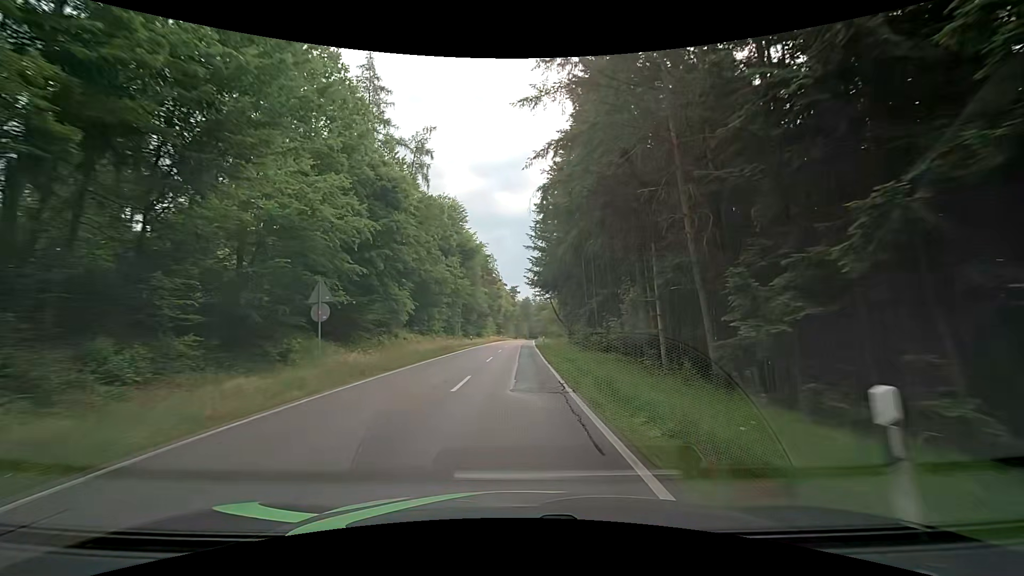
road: tertiary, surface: asphalt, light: Day
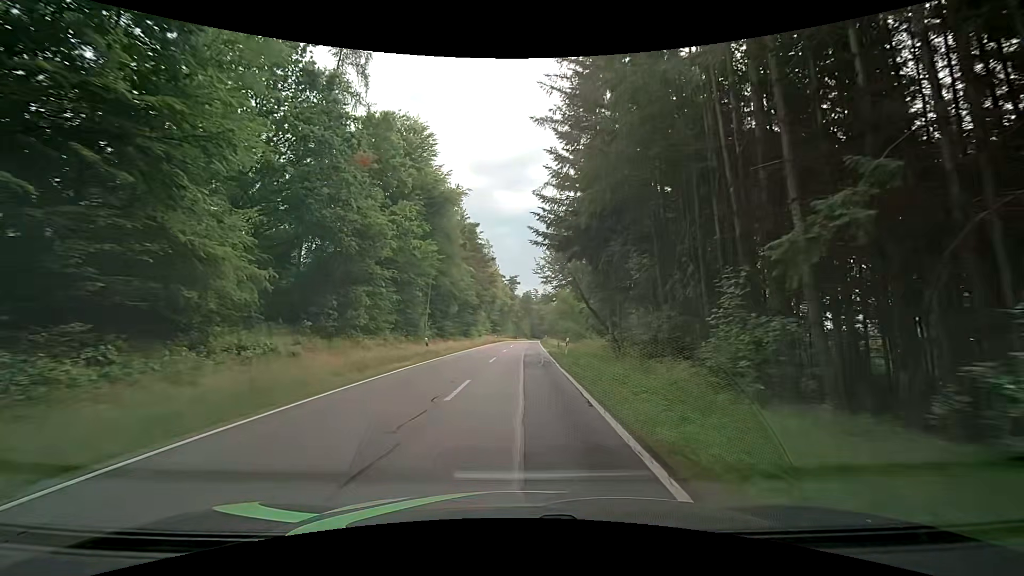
(+0.2, +25.8) m; +1°
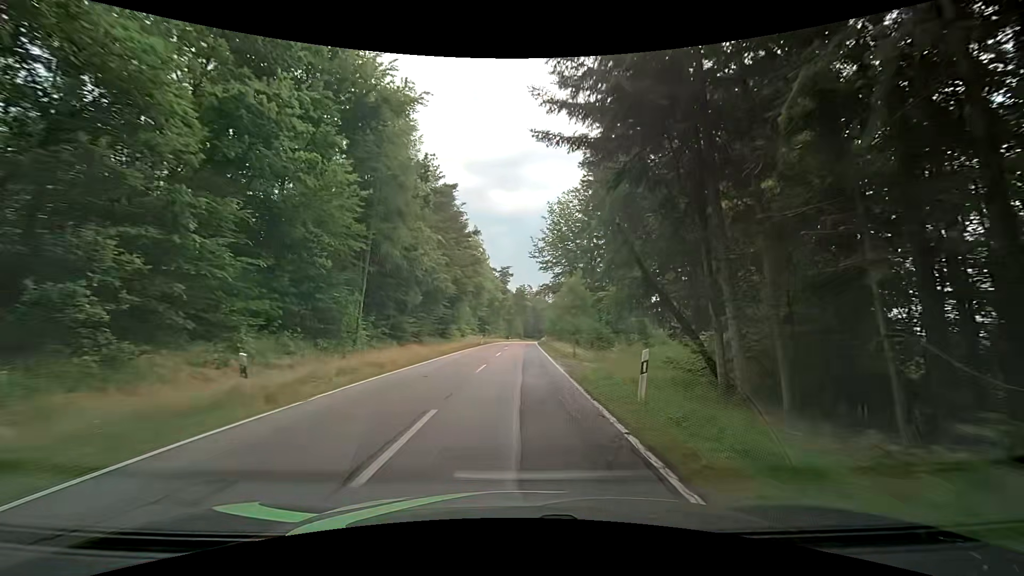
(-0.1, +17.7) m; 0°
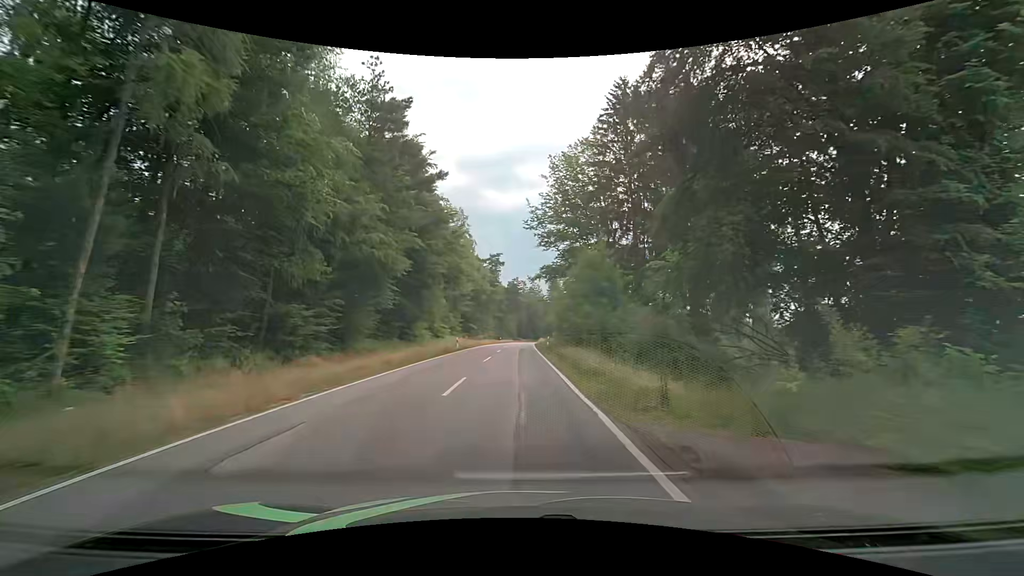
(+0.2, +18.0) m; +1°
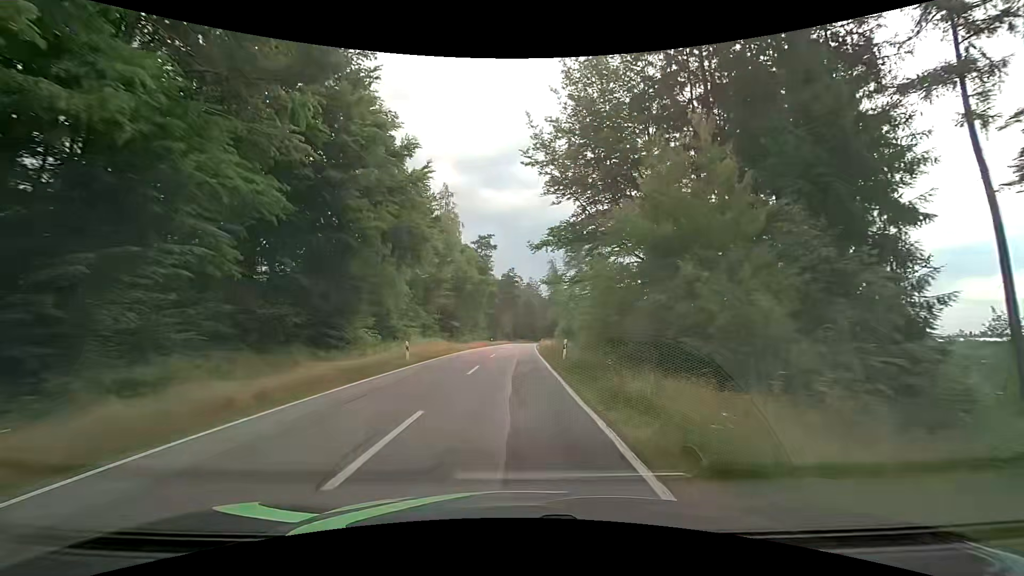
(+0.2, +18.3) m; +1°
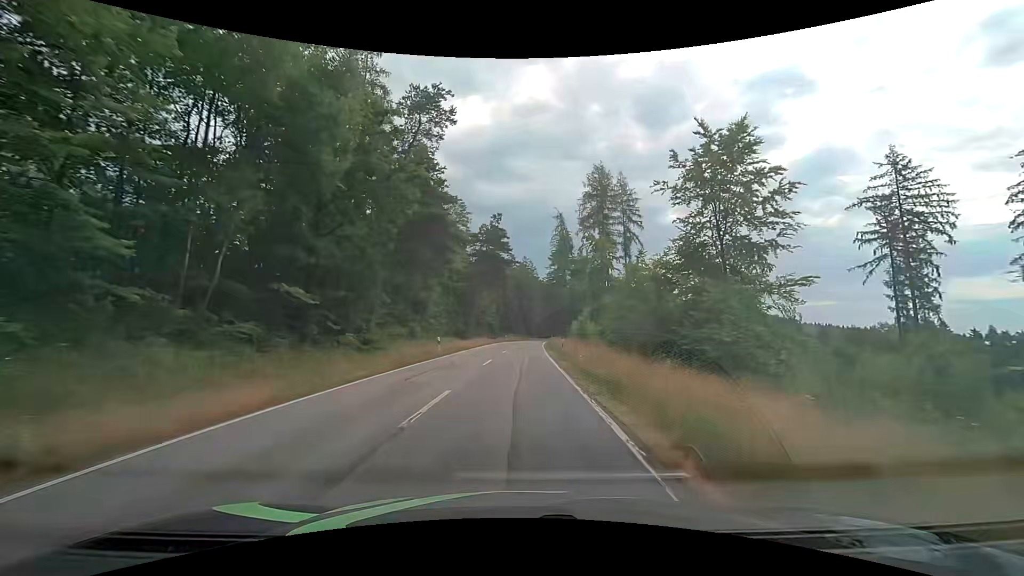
(+0.2, +45.1) m; +2°
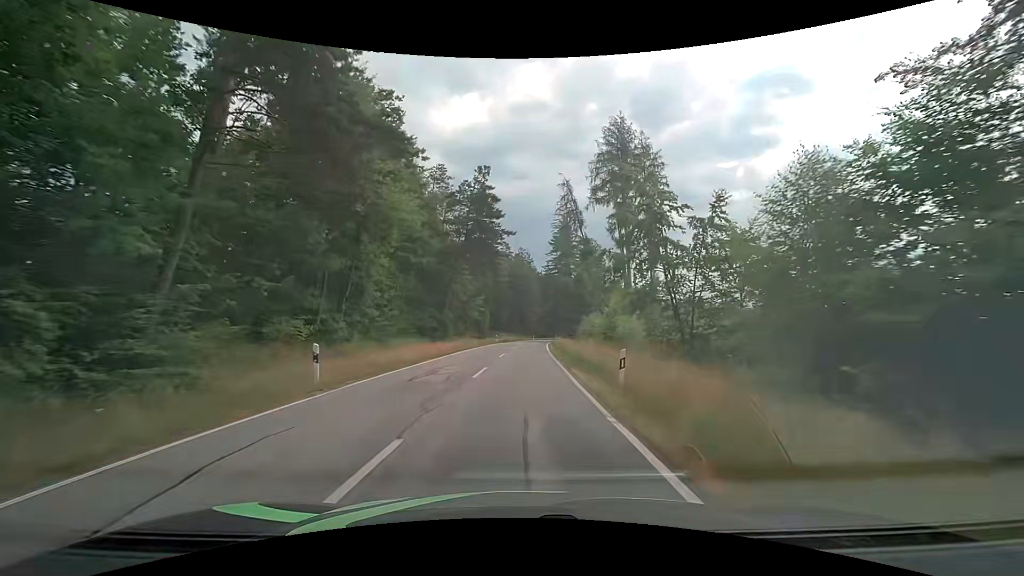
(-0.1, +17.9) m; 0°
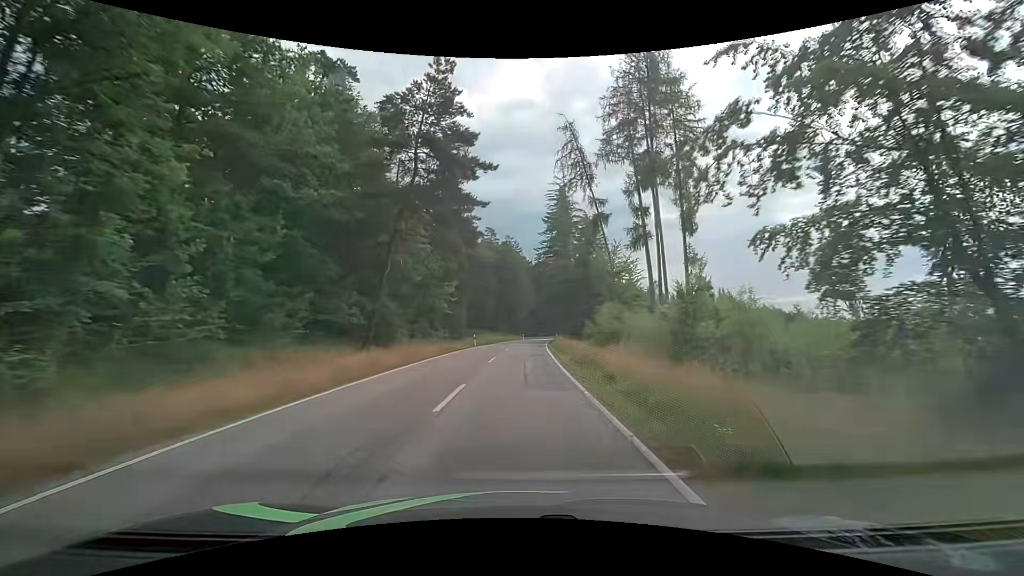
(+0.2, +17.9) m; +1°
(0, +10) (0, +20) (+1, +30) (+1, +40) (+2, +50) (+2, +60) (+3, +70) (+4, +80) (+6, +90) (+7, +100) m
